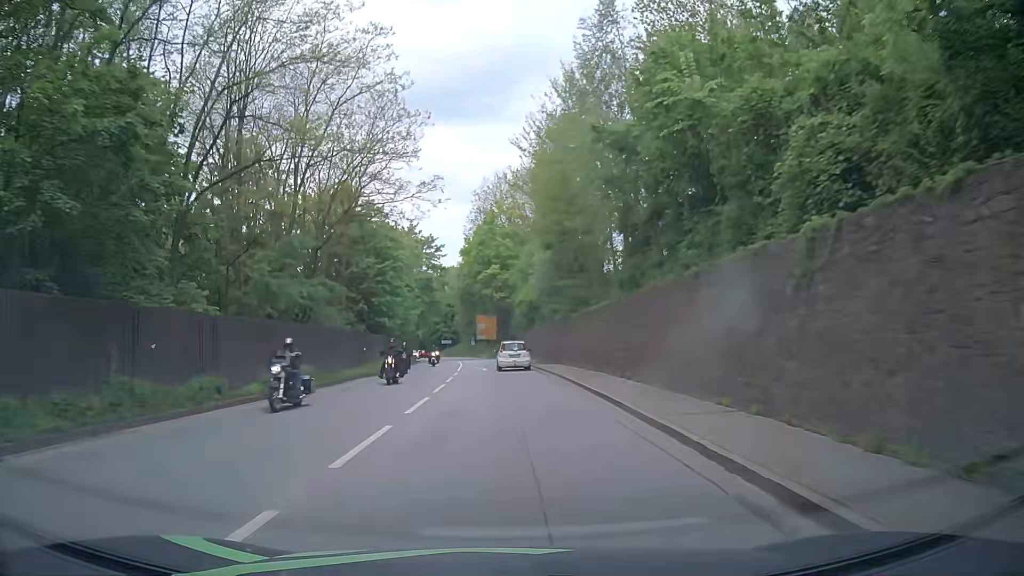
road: primary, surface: asphalt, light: Day
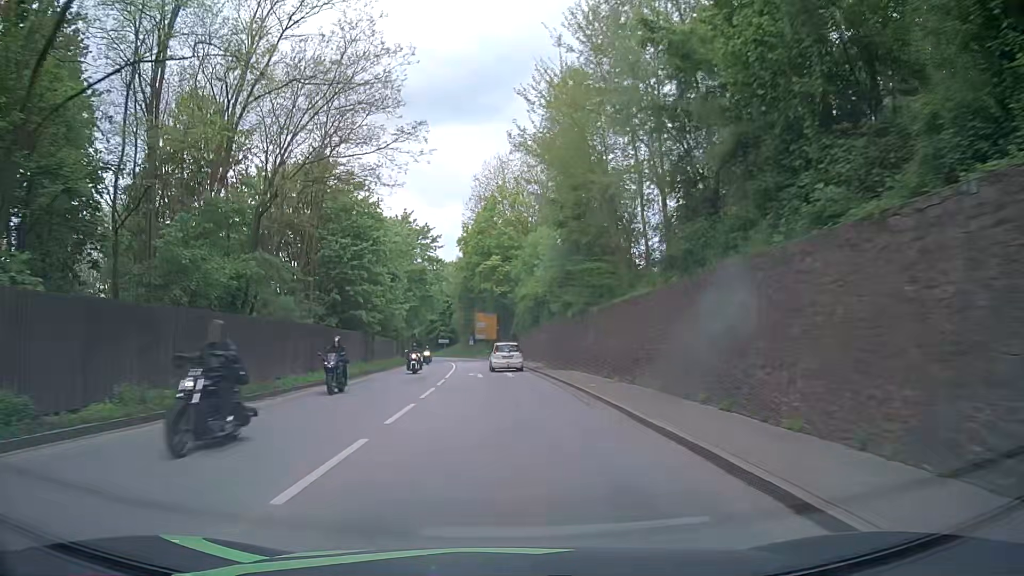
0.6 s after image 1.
(0.0, +7.8) m; +1°
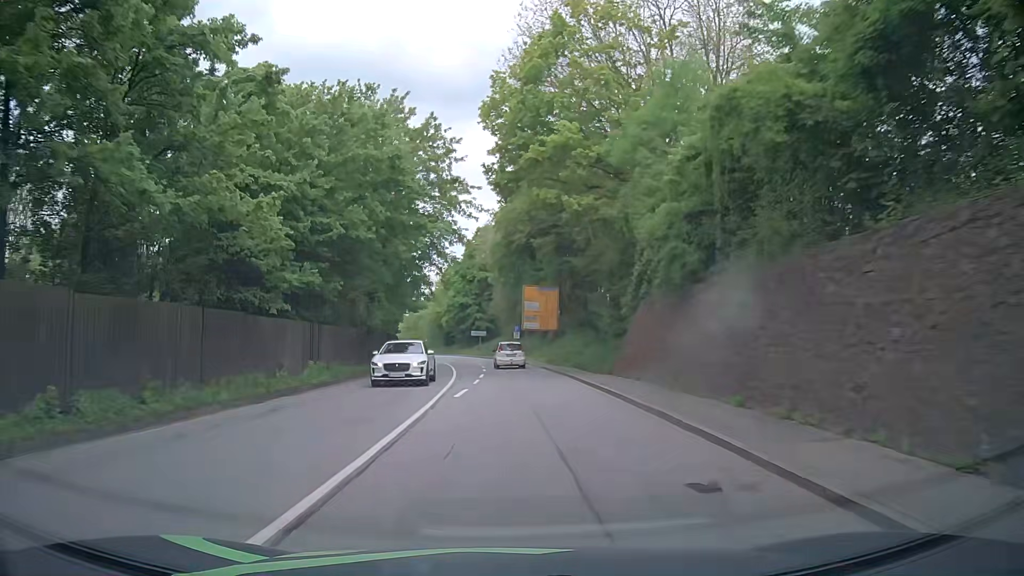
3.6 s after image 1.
(-1.5, +39.6) m; -5°
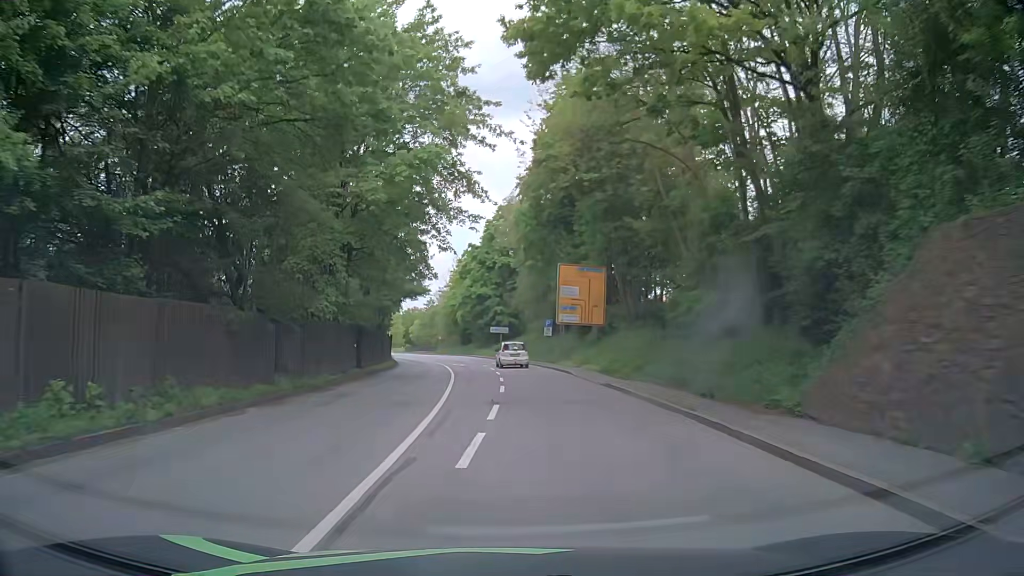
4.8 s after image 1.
(-0.4, +16.1) m; -2°
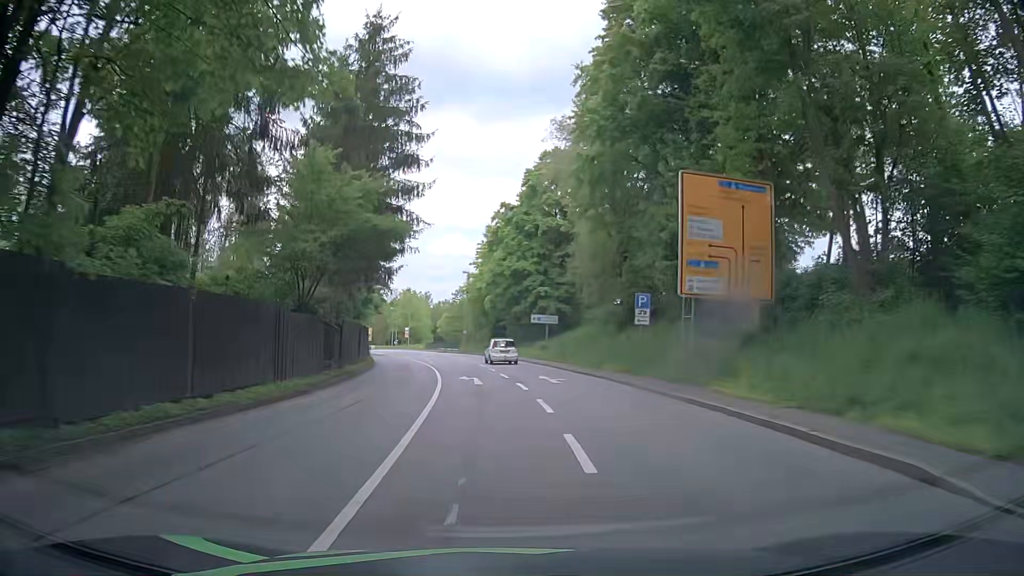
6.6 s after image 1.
(-0.8, +24.4) m; -3°
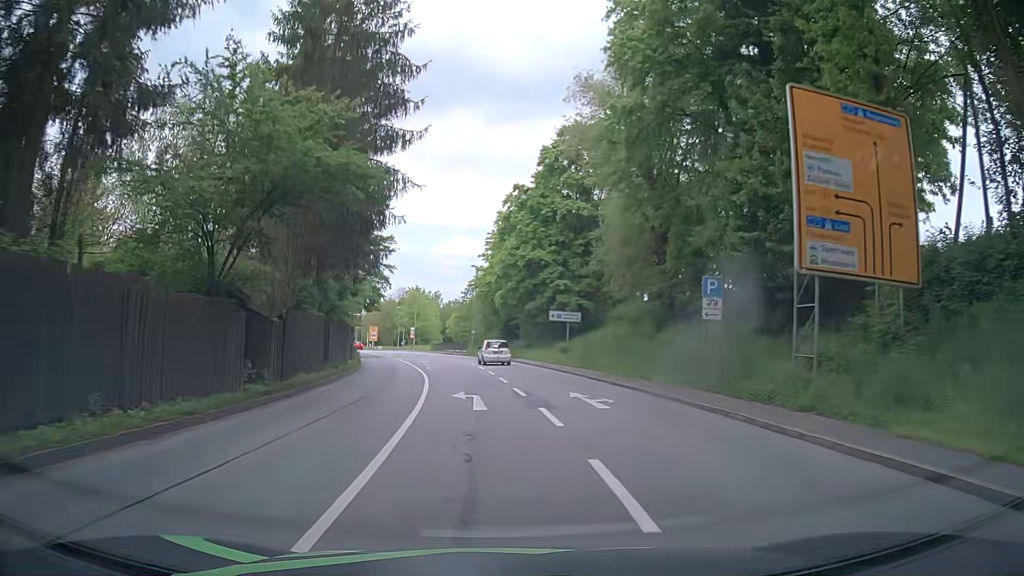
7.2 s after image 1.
(-0.1, +8.0) m; -1°
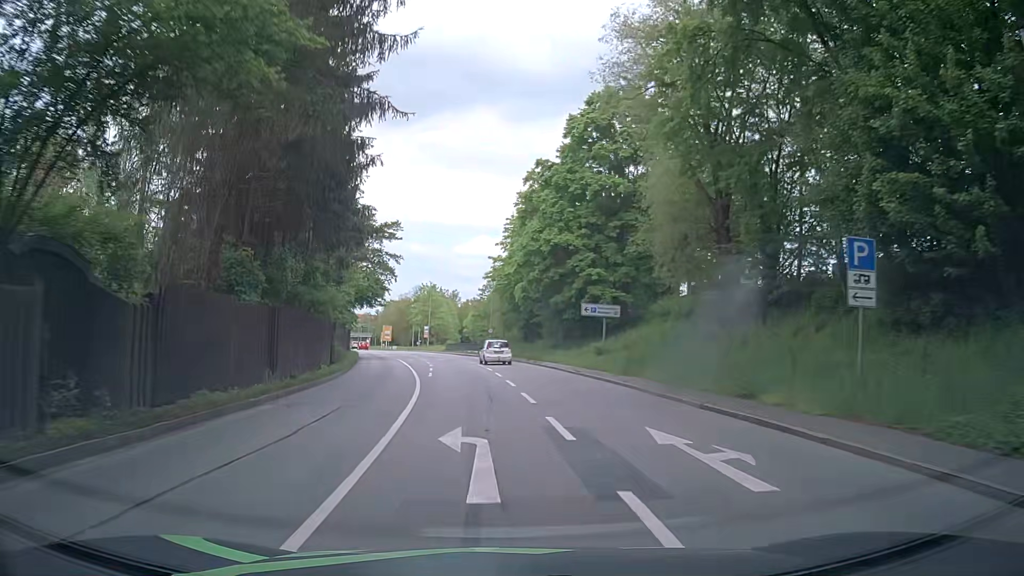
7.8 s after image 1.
(-0.1, +7.9) m; -1°
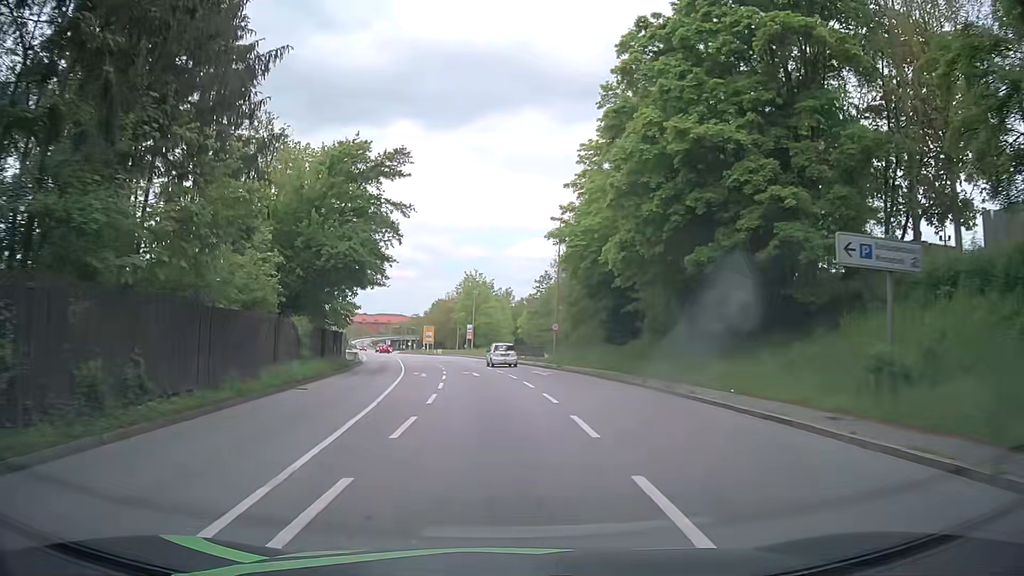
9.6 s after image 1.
(-1.4, +23.3) m; -6°
(0, +10) (0, +20) (-1, +30) (-2, +40) (-3, +50) (-5, +60) (-7, +70) (-8, +79) (-10, +89) (-12, +99) m
